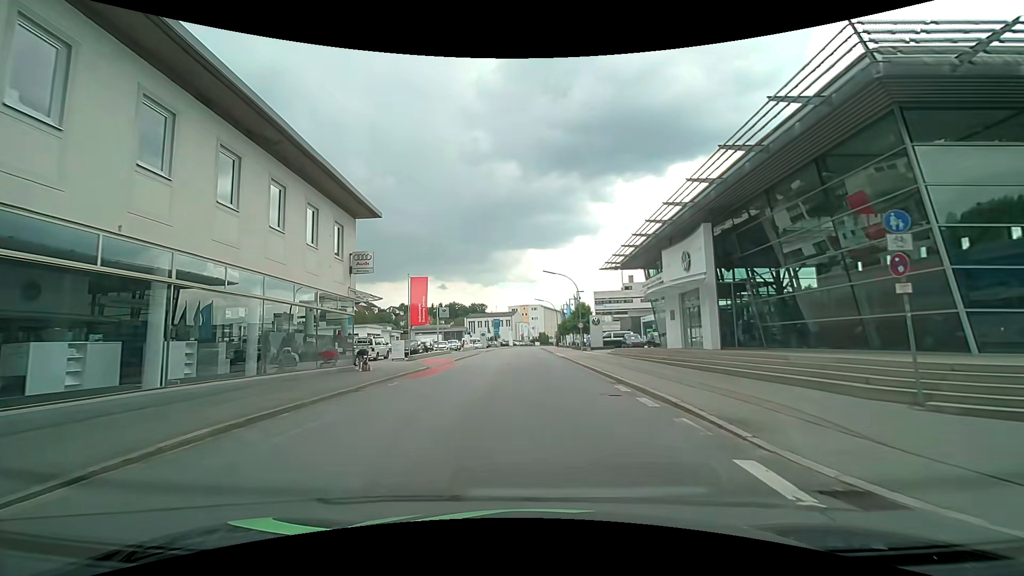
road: tertiary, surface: asphalt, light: Day
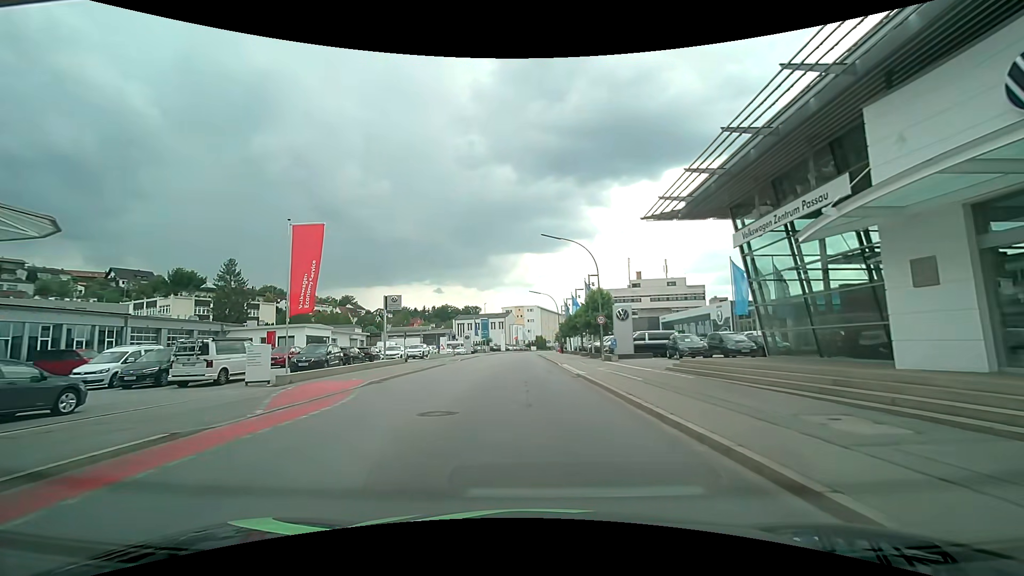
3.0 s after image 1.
(+0.4, +19.7) m; +2°
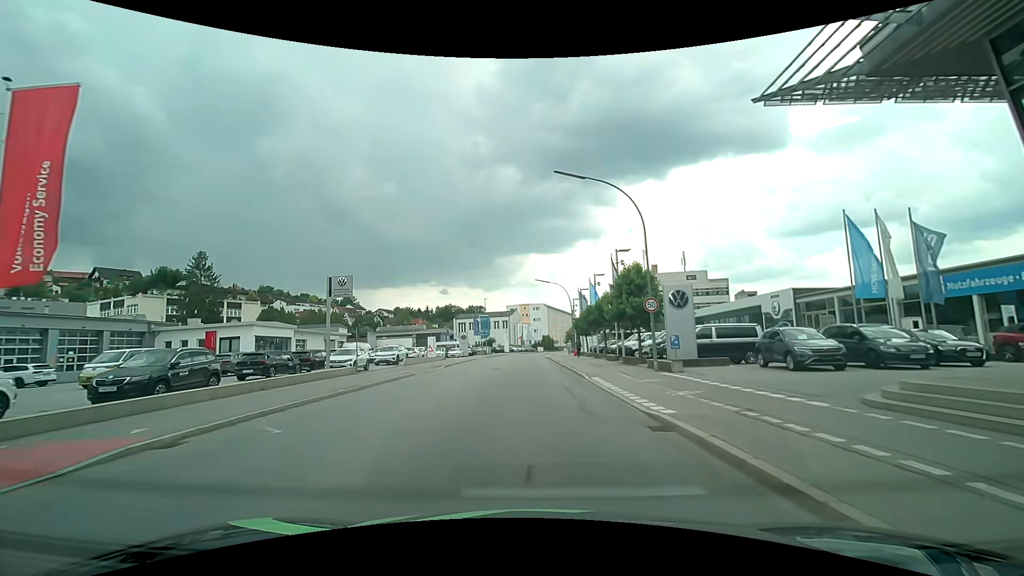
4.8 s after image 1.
(-0.2, +12.6) m; -1°
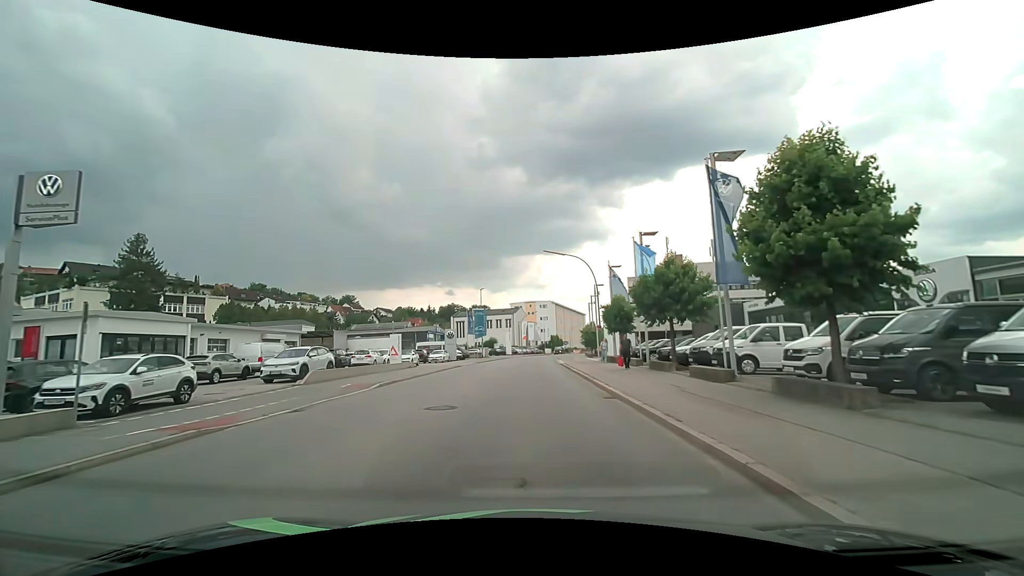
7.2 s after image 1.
(0.0, +17.9) m; 0°
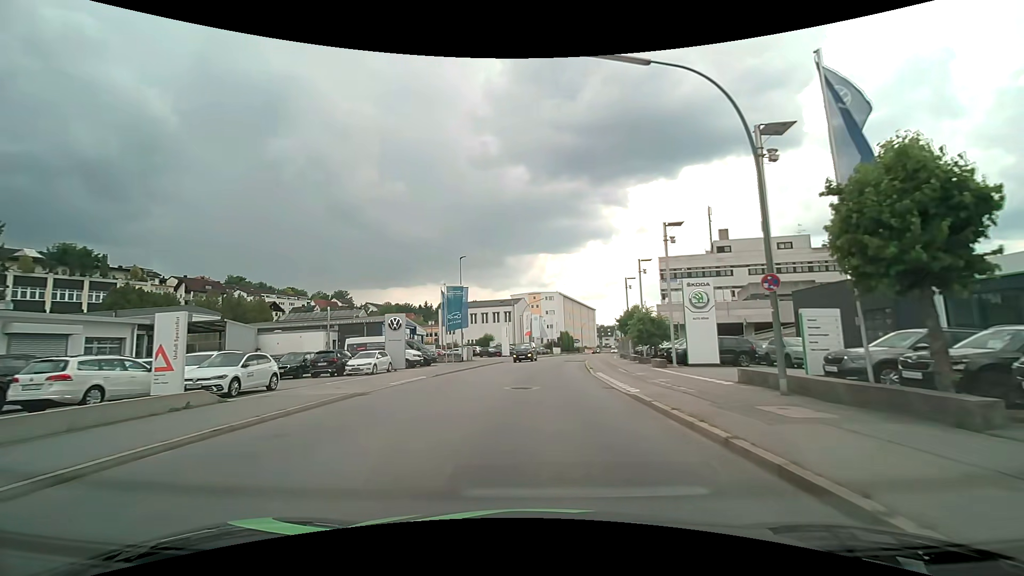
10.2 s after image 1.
(-0.5, +26.4) m; -1°
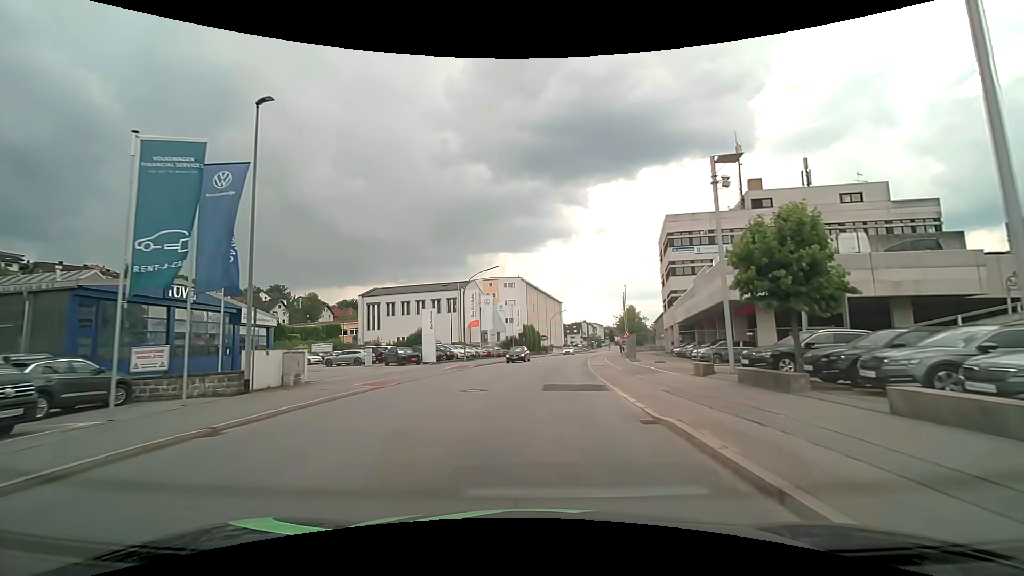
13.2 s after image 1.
(+1.1, +32.1) m; +4°
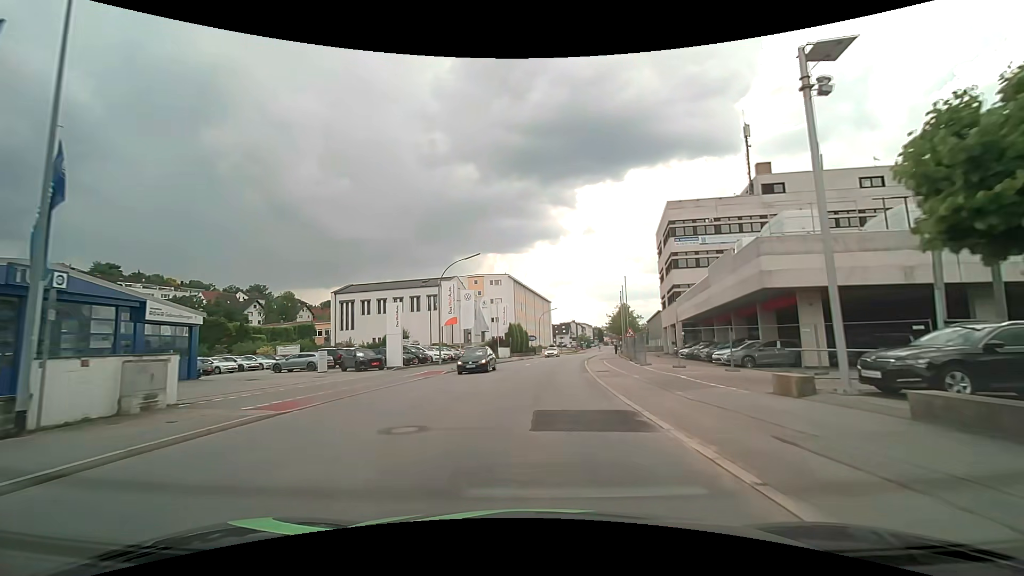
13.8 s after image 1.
(+0.1, +6.9) m; +2°
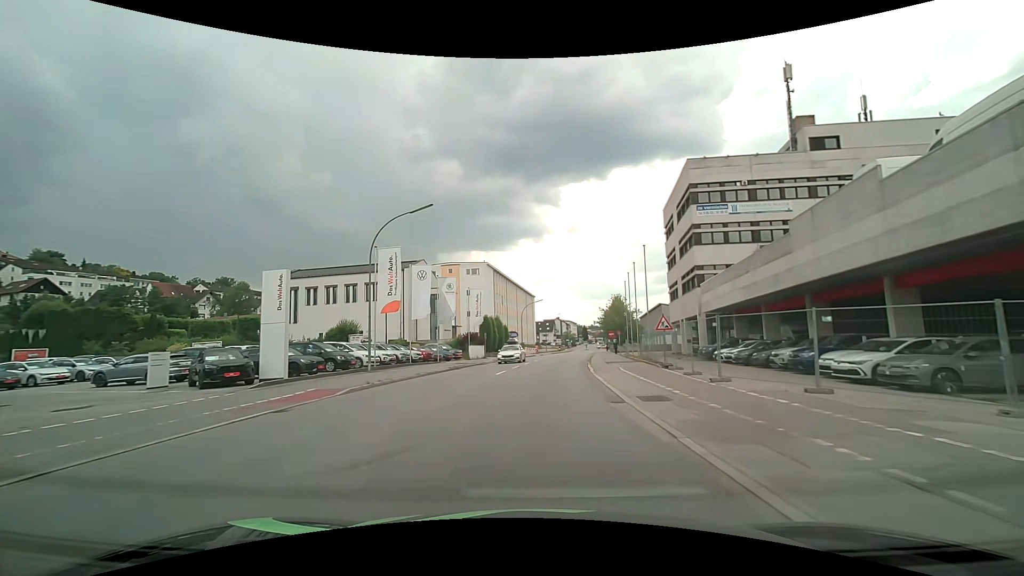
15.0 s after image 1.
(+0.2, +13.9) m; +2°
(0, +10) (0, +20) (+1, +30) (+2, +40) (+3, +50) (+5, +60) (+6, +70) (+7, +80) (+9, +89) (+10, +99) m
